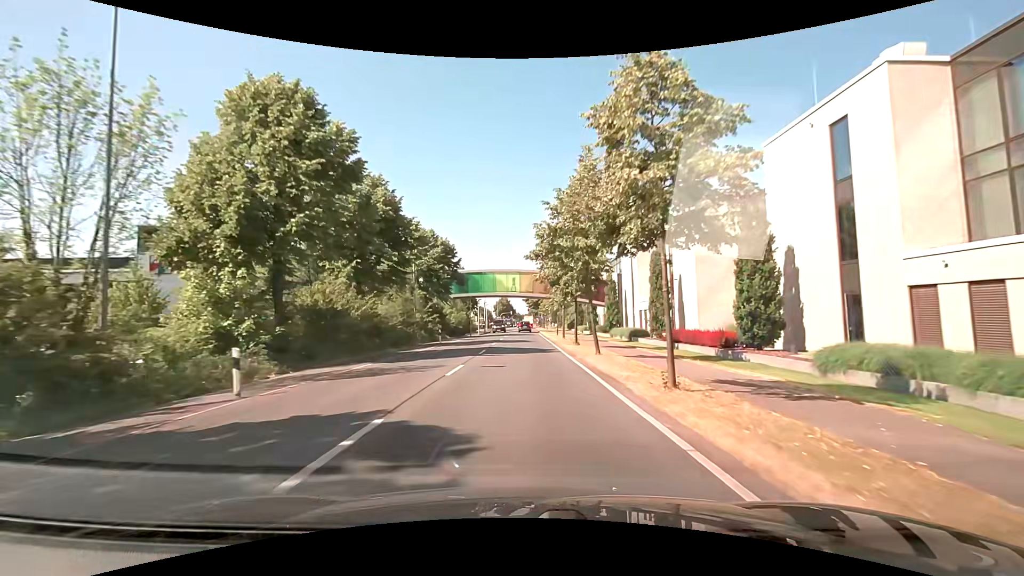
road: secondary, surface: asphalt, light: Day
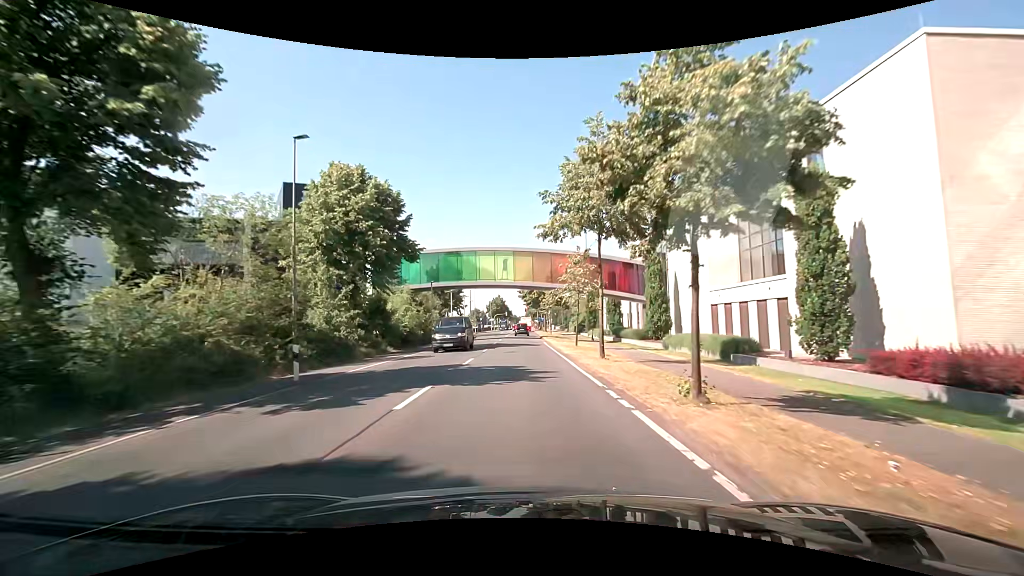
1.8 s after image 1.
(+0.3, +22.9) m; +1°
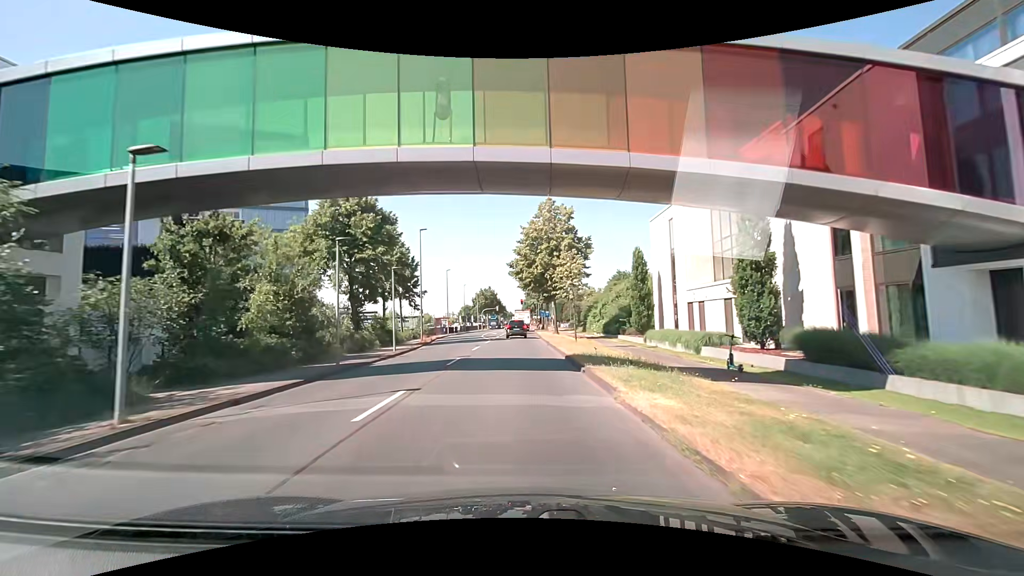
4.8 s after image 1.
(0.0, +37.0) m; 0°
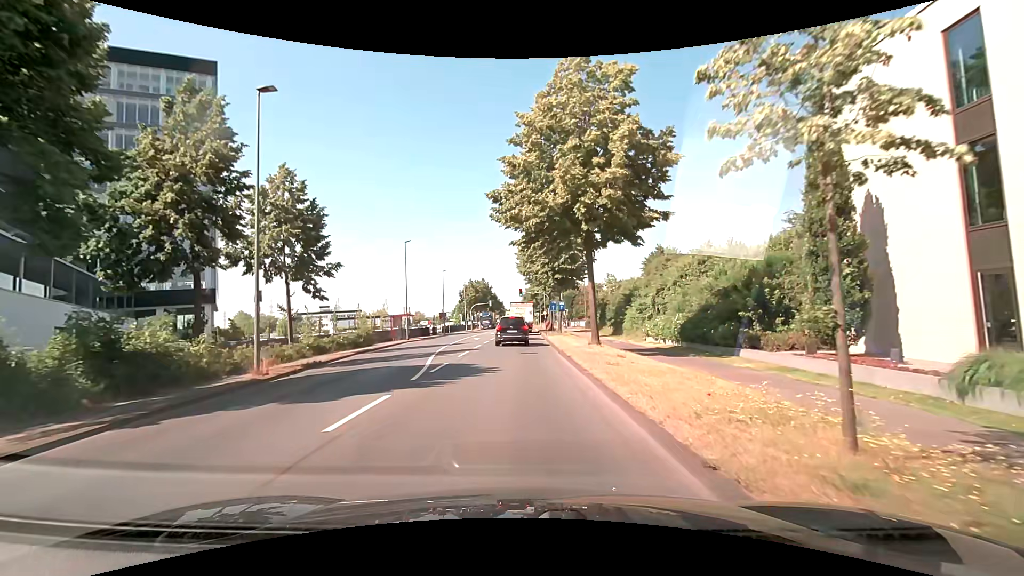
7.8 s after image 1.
(-0.3, +27.3) m; 0°
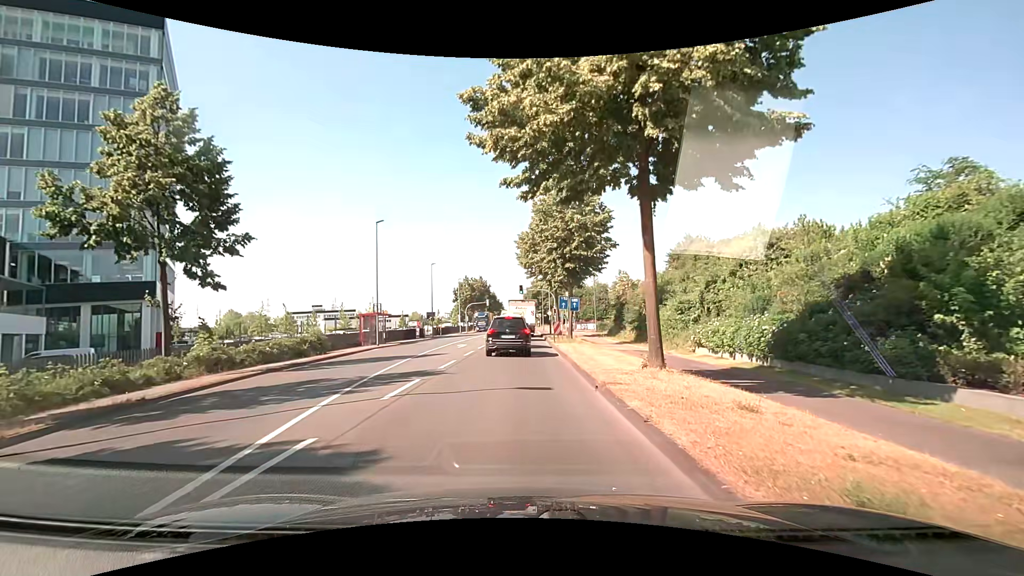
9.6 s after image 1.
(-0.1, +10.4) m; -1°
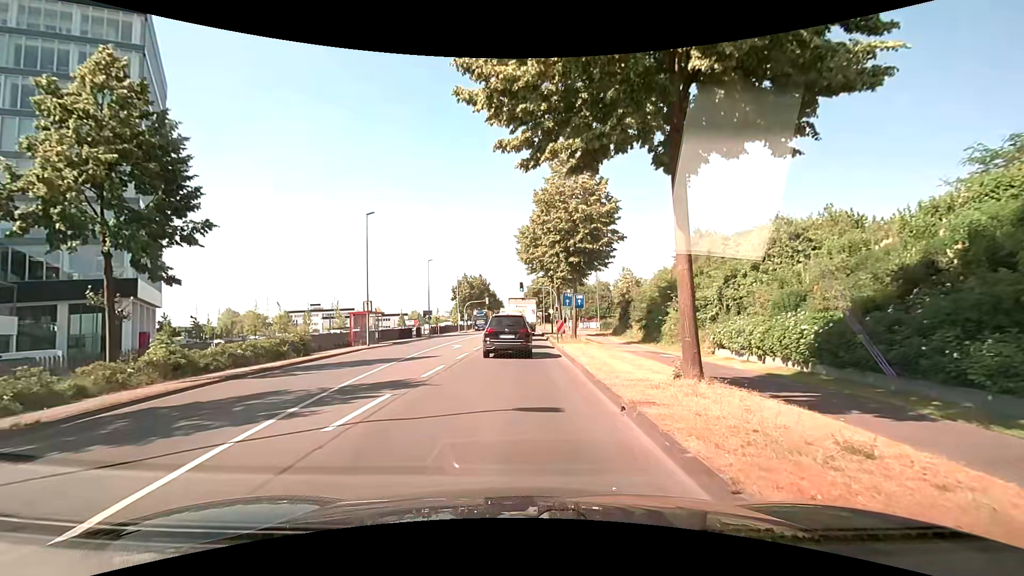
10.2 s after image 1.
(0.0, +2.6) m; +1°
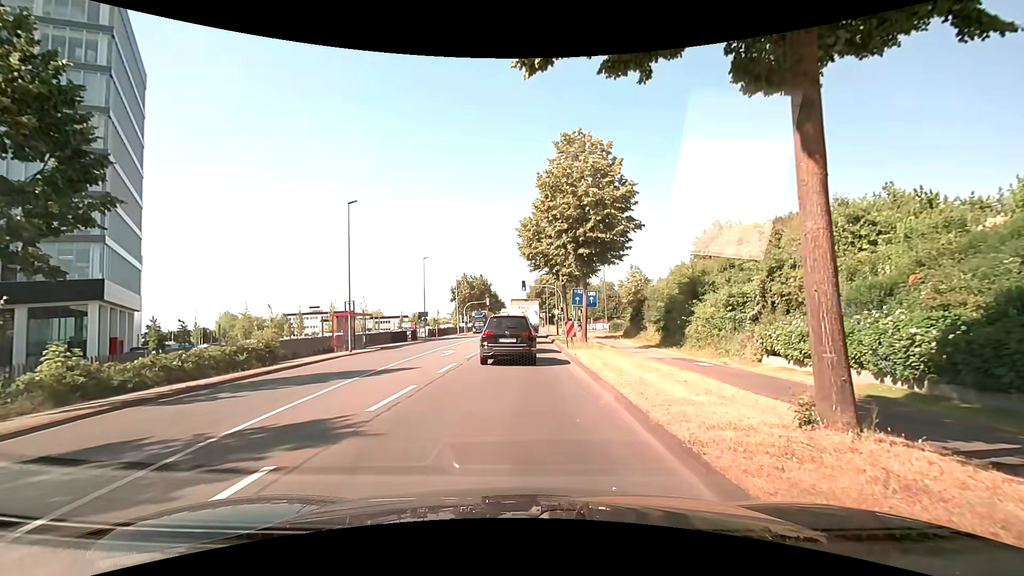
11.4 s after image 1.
(0.0, +4.4) m; -1°
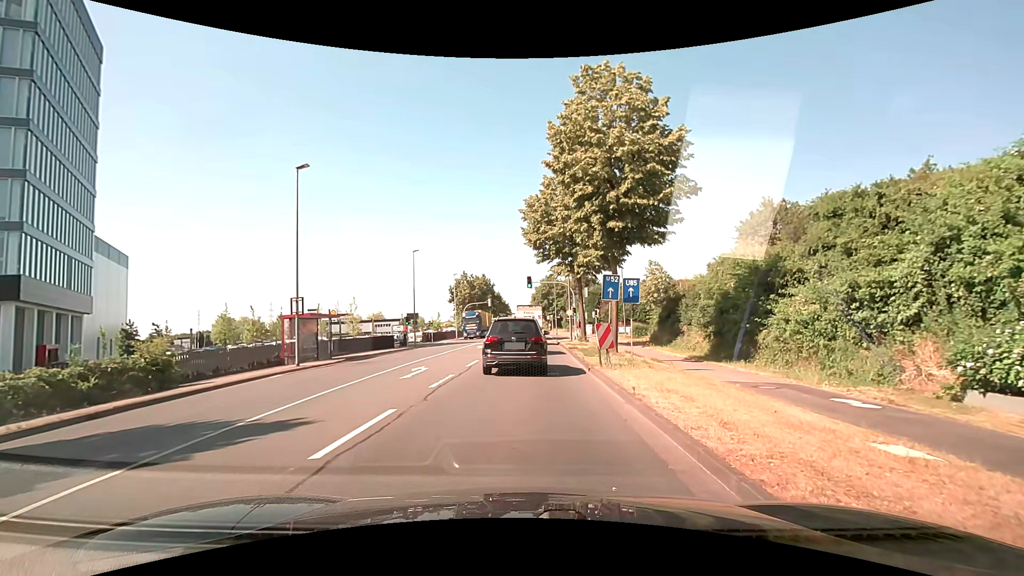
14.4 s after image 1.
(+0.1, +8.6) m; 0°
(0, +10) (0, +20) (0, +30) (+1, +40) (+1, +50) (+1, +60) (+2, +70) (+2, +80) (+2, +90) (+2, +100) m
